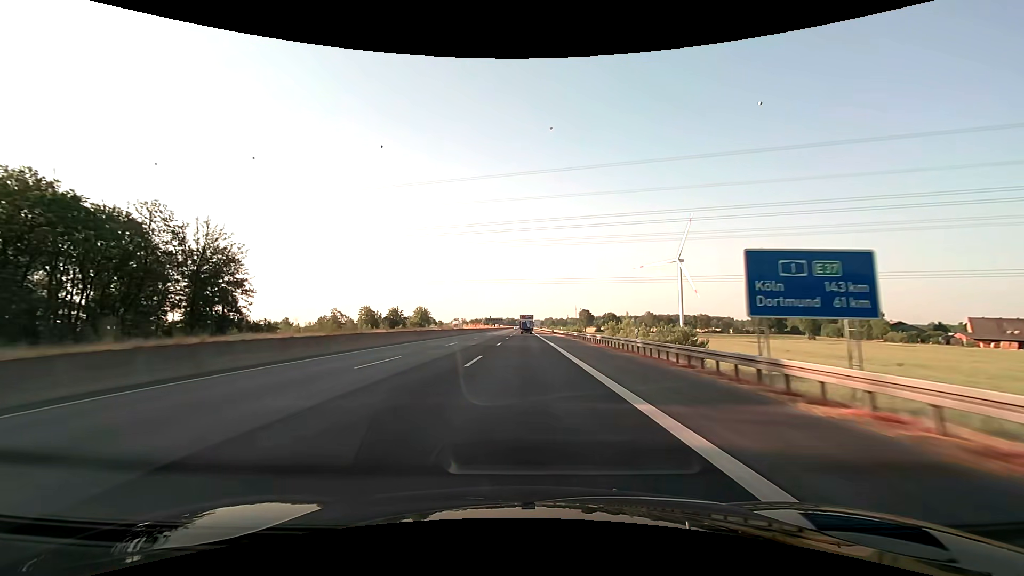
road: motorway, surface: asphalt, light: Day
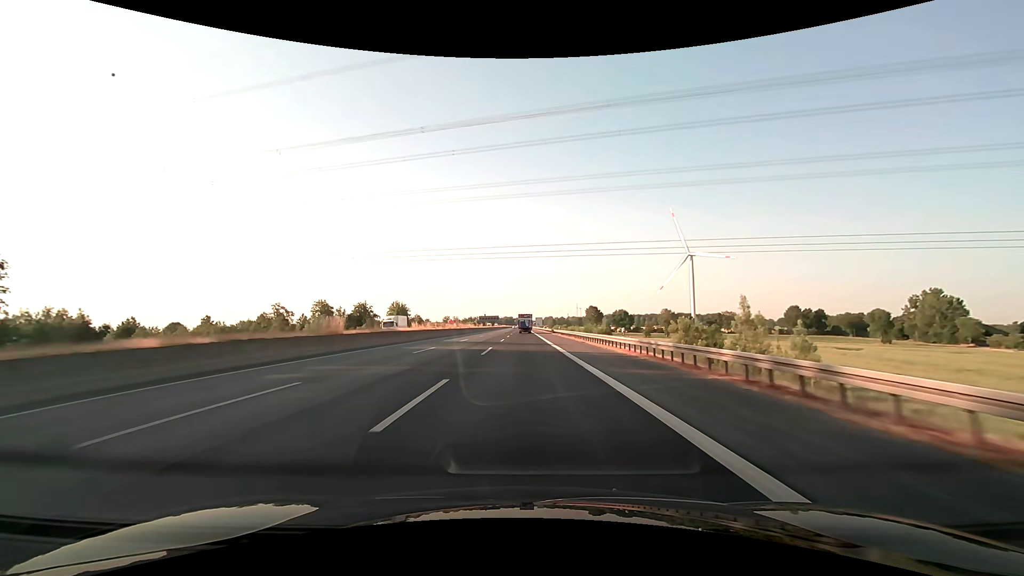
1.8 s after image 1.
(0.0, +47.3) m; 0°
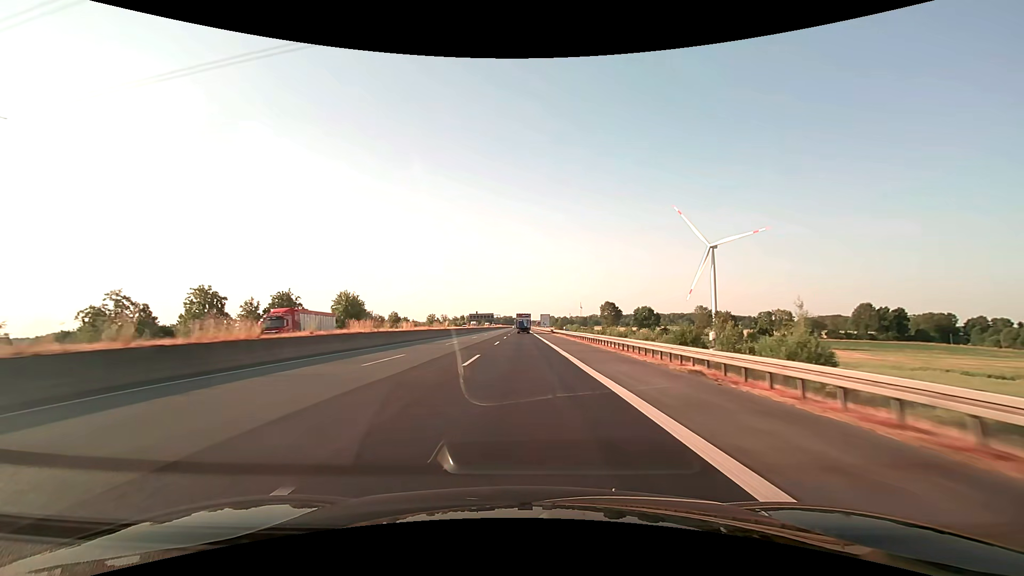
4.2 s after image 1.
(0.0, +63.1) m; 0°
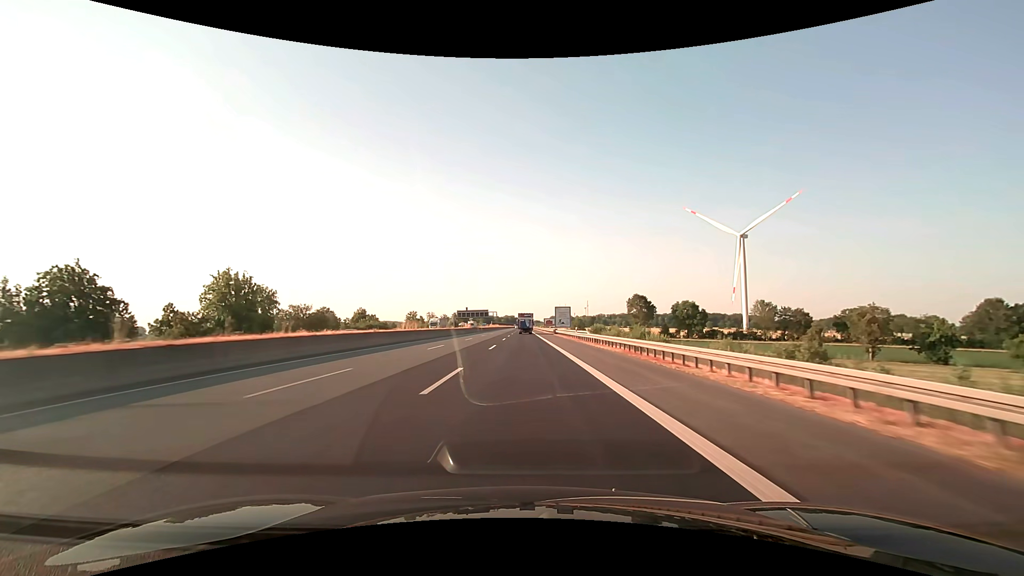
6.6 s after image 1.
(-0.1, +63.2) m; 0°
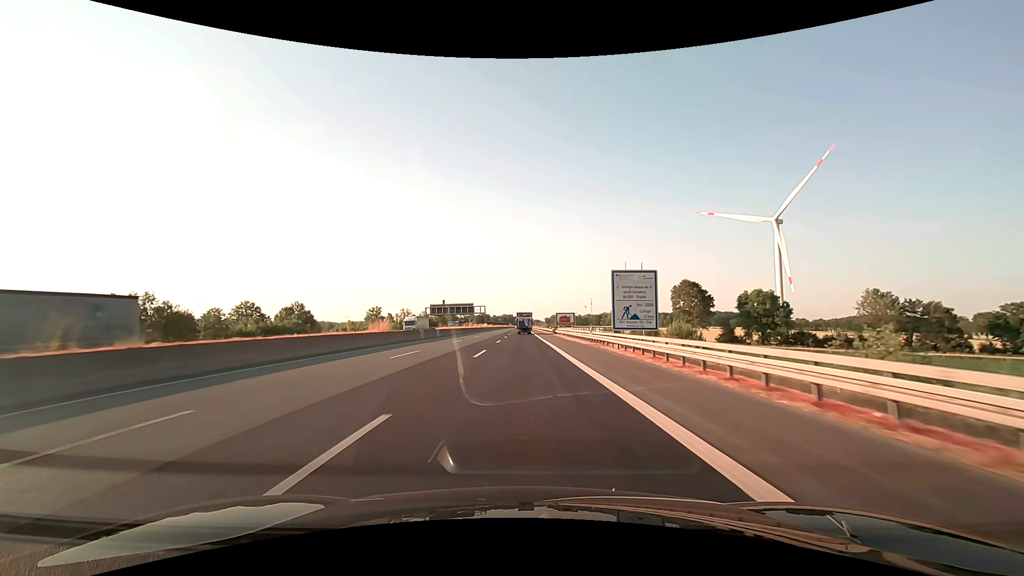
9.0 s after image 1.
(0.0, +63.2) m; 0°
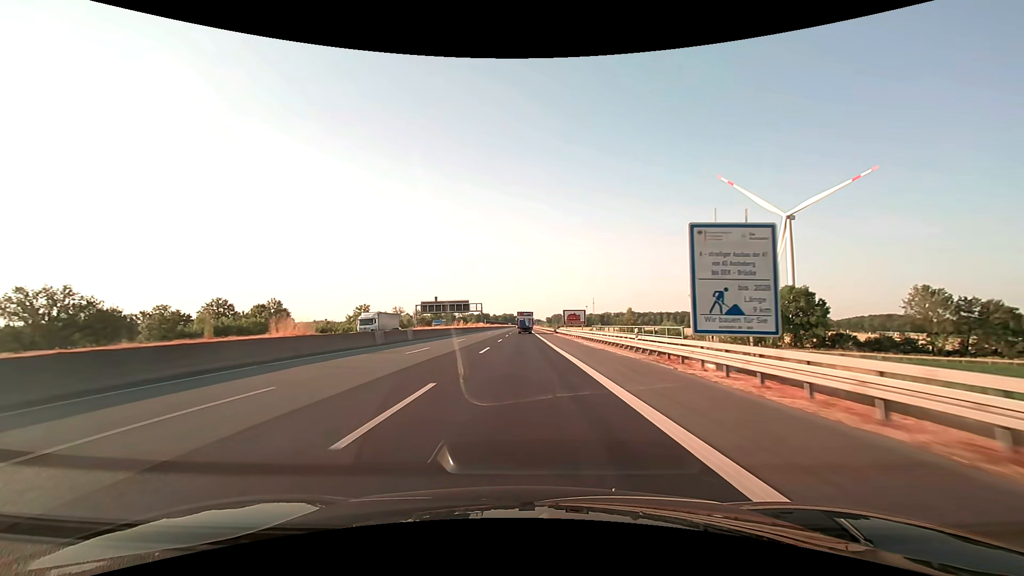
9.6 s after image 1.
(0.0, +15.8) m; 0°
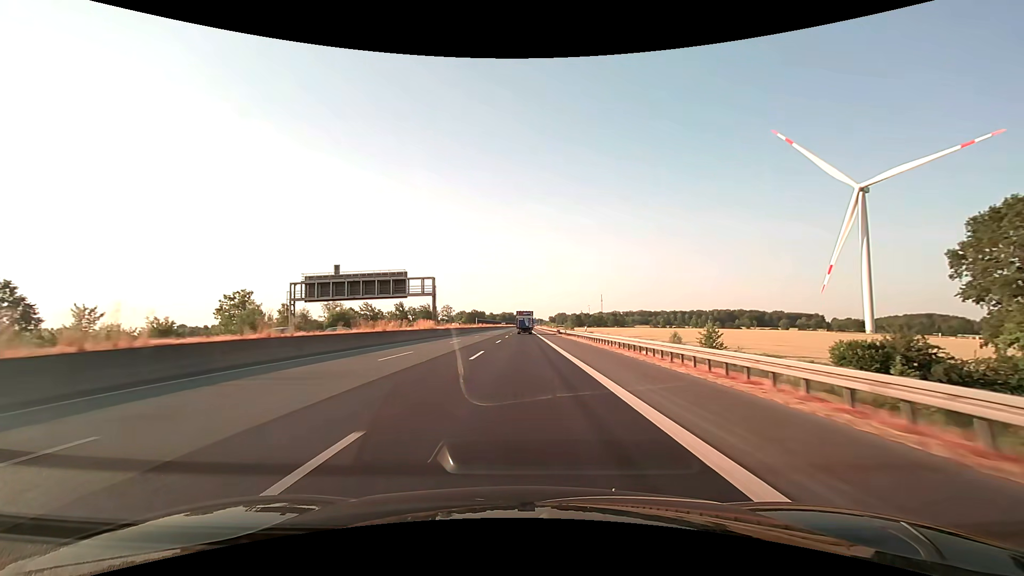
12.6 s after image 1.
(-0.1, +79.0) m; 0°
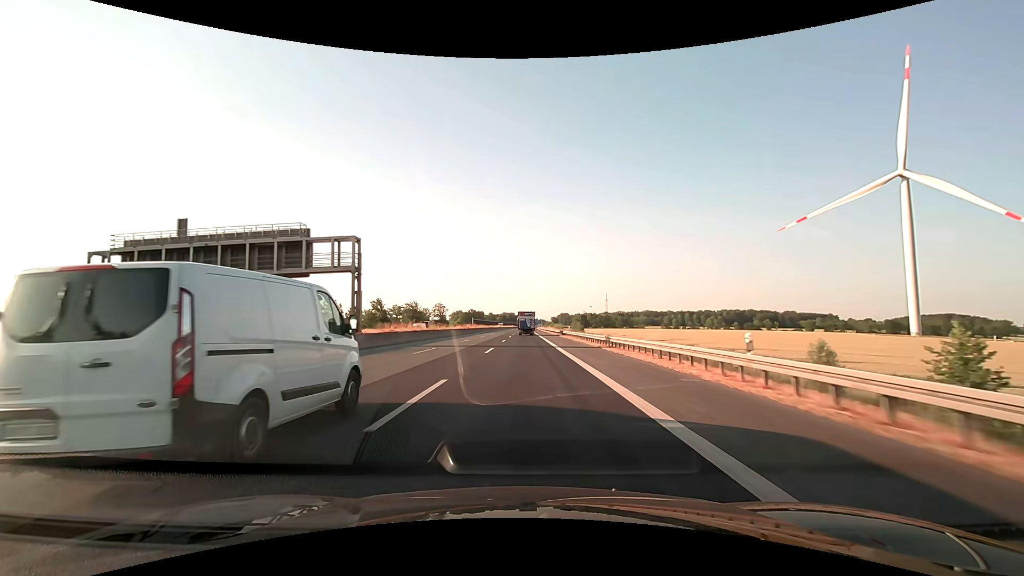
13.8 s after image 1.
(0.0, +31.6) m; 0°
(0, +10) (0, +20) (0, +30) (0, +40) (0, +50) (0, +60) (0, +70) (0, +80) (0, +90) (0, +100) m
